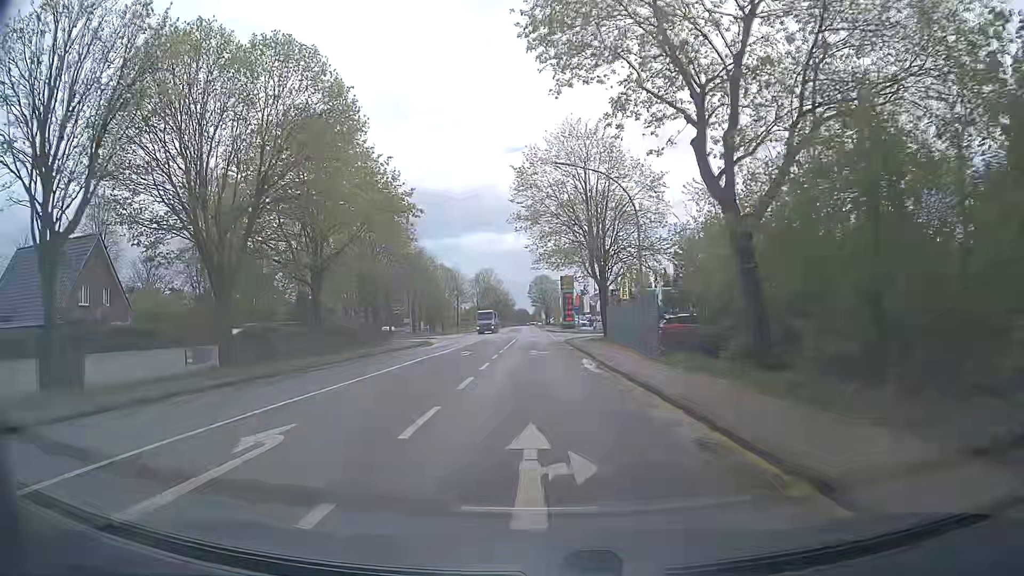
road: secondary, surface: asphalt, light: Day
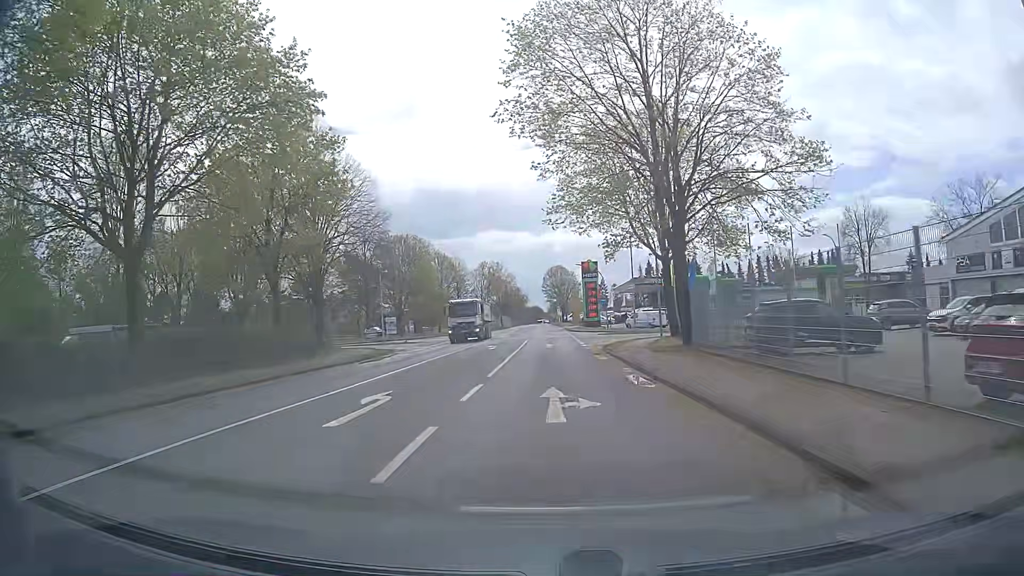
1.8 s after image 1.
(0.0, +20.4) m; 0°
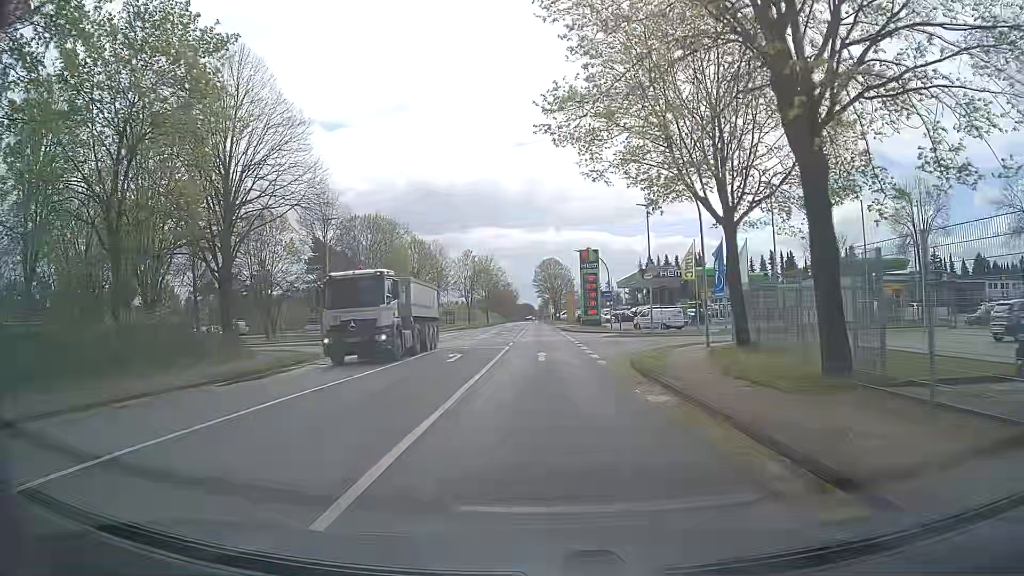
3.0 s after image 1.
(0.0, +12.4) m; +1°
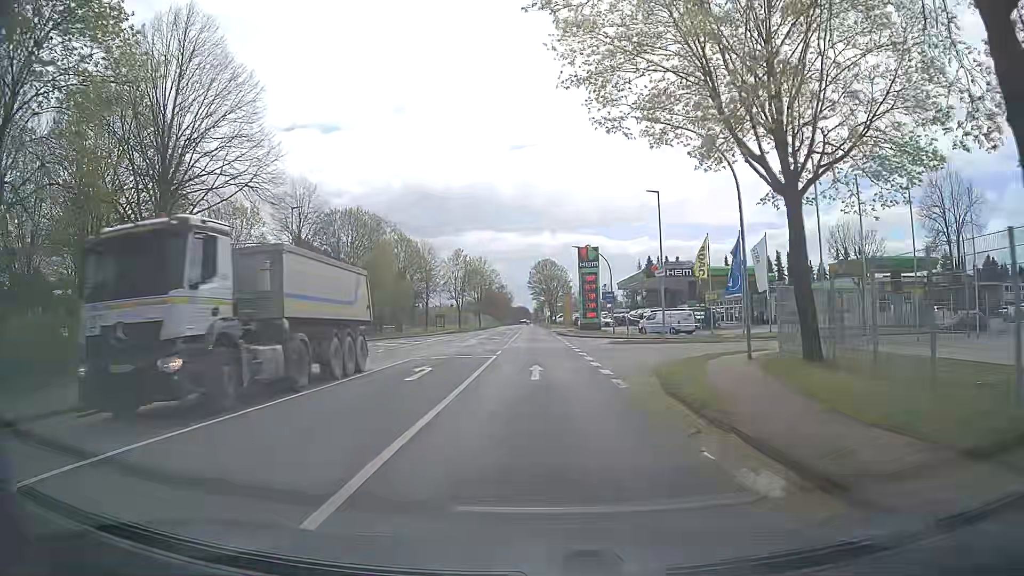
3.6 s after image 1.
(0.0, +5.7) m; +1°
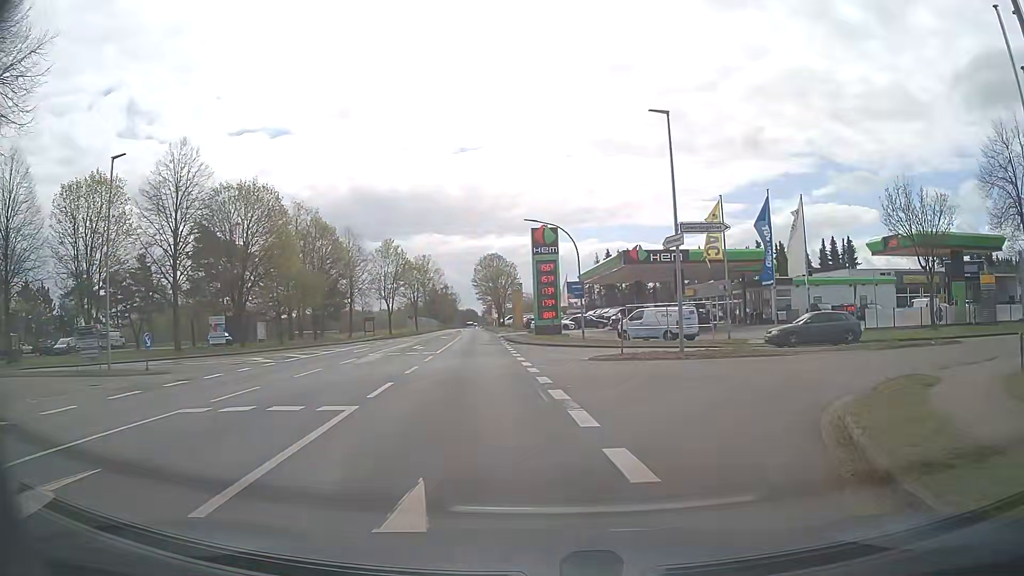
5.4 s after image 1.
(+0.2, +14.6) m; +4°
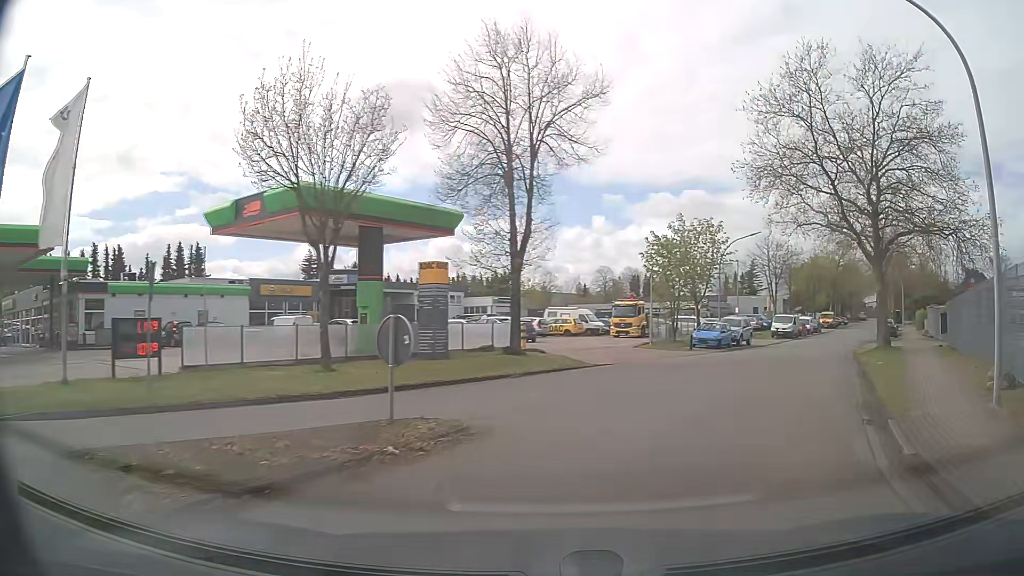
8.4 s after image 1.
(+8.0, +16.9) m; +55°
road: residential
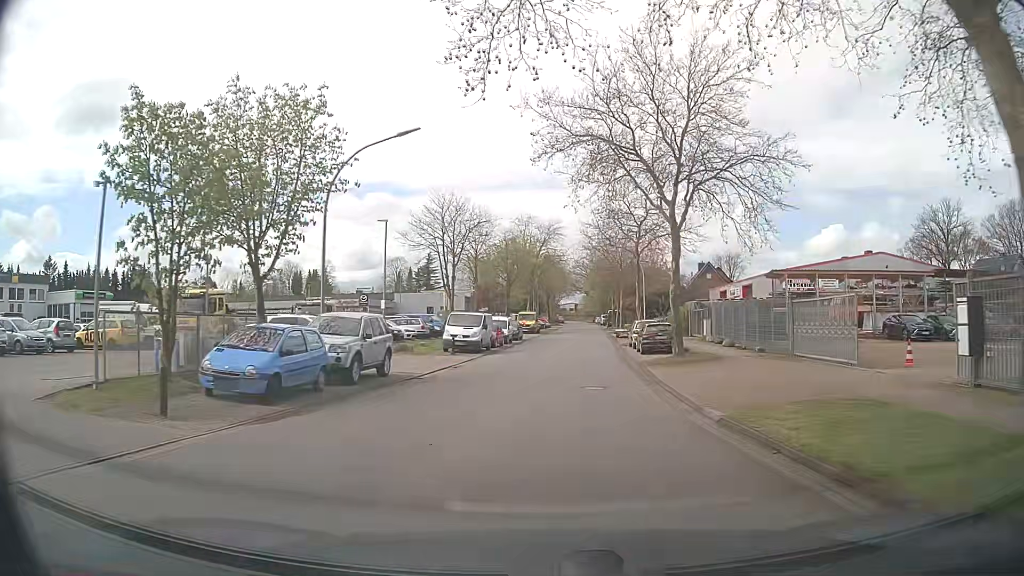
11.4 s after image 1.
(+8.2, +23.6) m; +27°
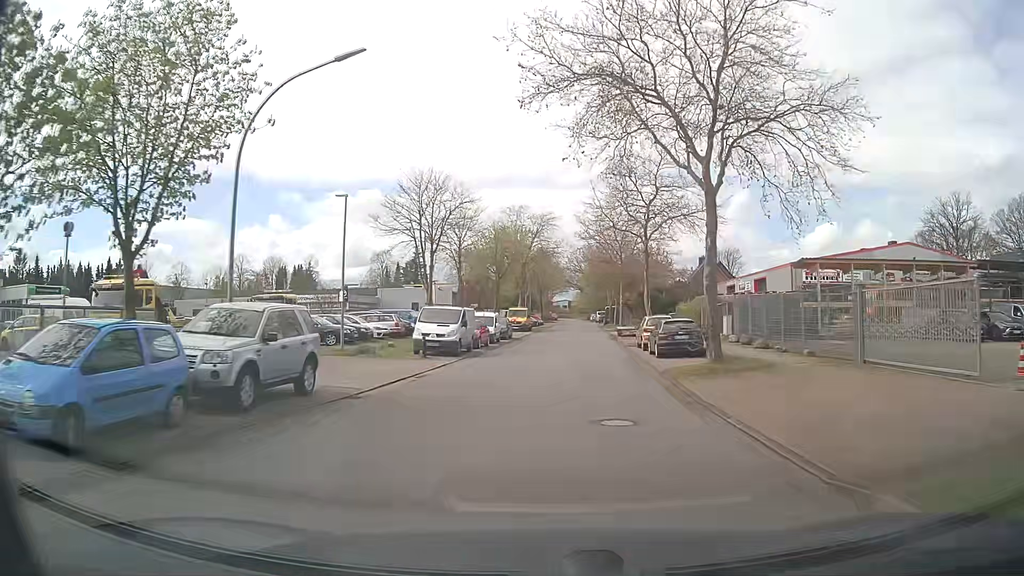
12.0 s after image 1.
(+0.1, +6.1) m; +1°
(0, +10) (+1, +20) (+1, +30) (+2, +40) (+3, +50) (+3, +60) (+4, +70) (+5, +80) (+5, +90) (+6, +100) m
